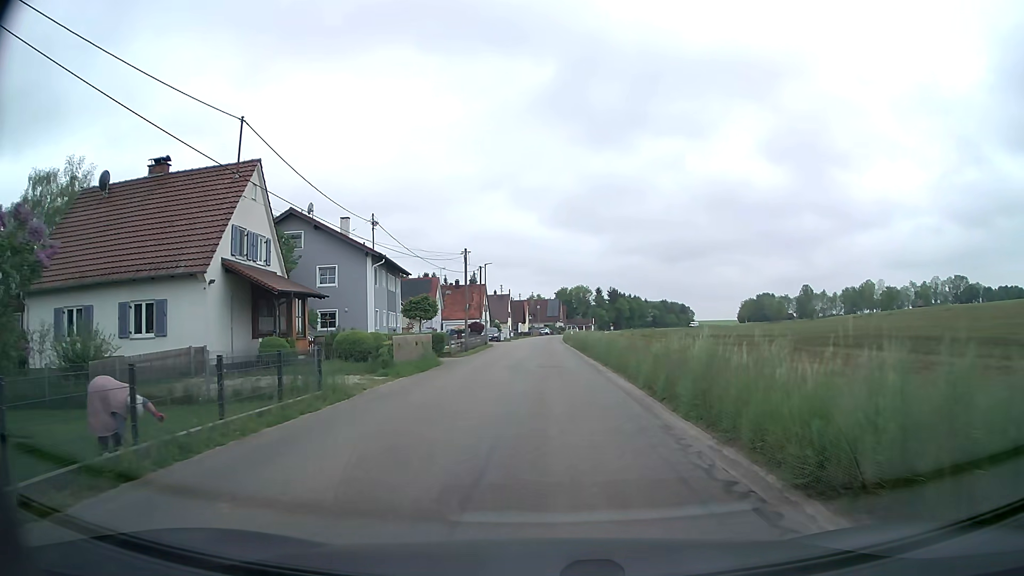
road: tertiary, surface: asphalt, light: Day
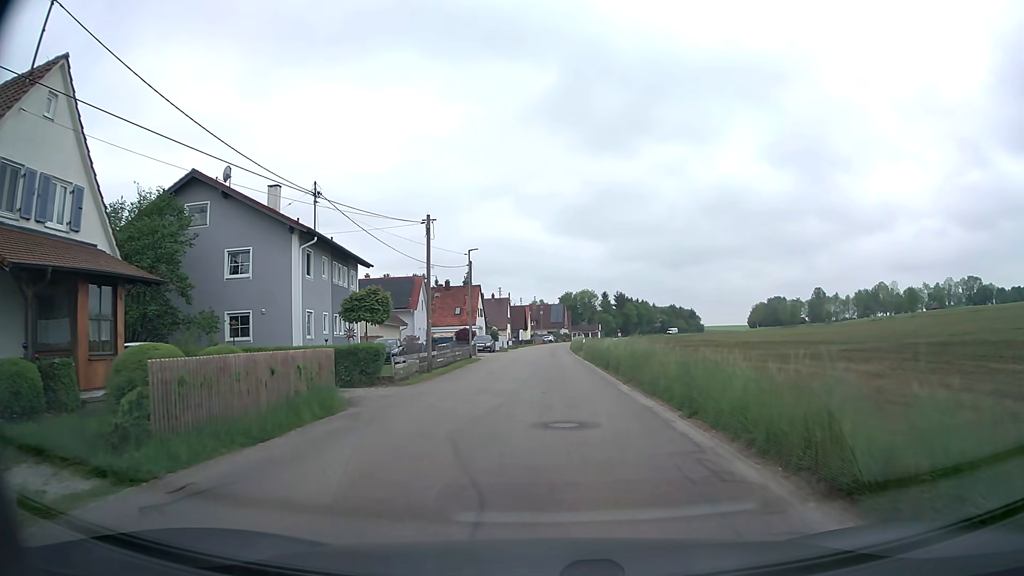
(+0.1, +13.3) m; 0°
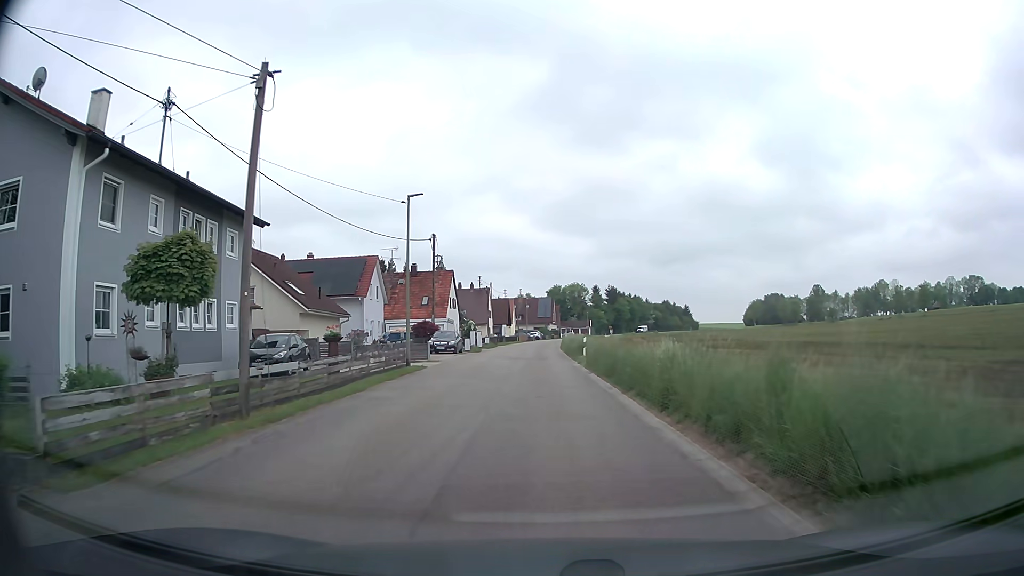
(+0.2, +14.7) m; +1°
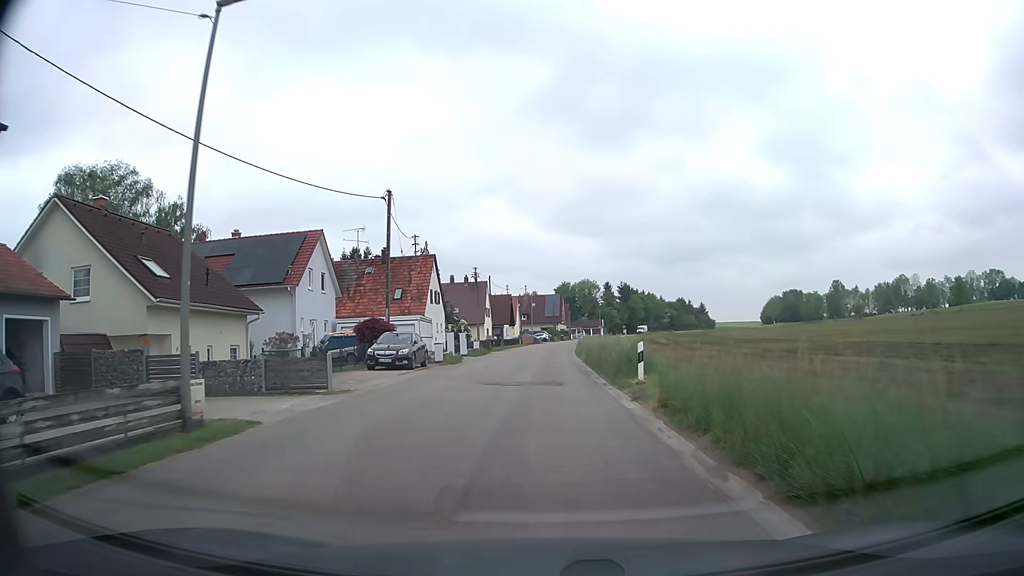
(-0.1, +16.3) m; 0°
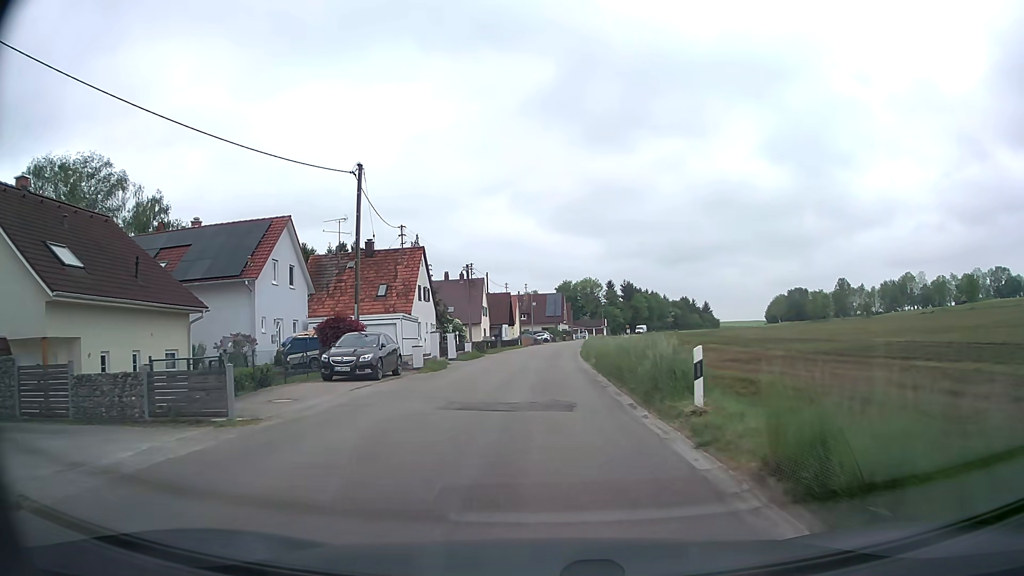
(0.0, +5.6) m; 0°
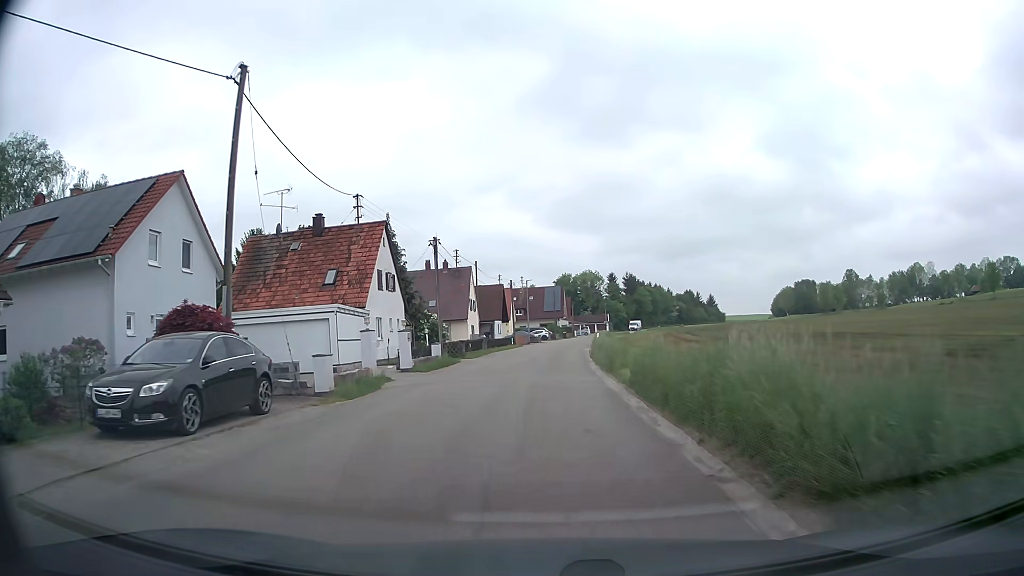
(0.0, +11.5) m; 0°
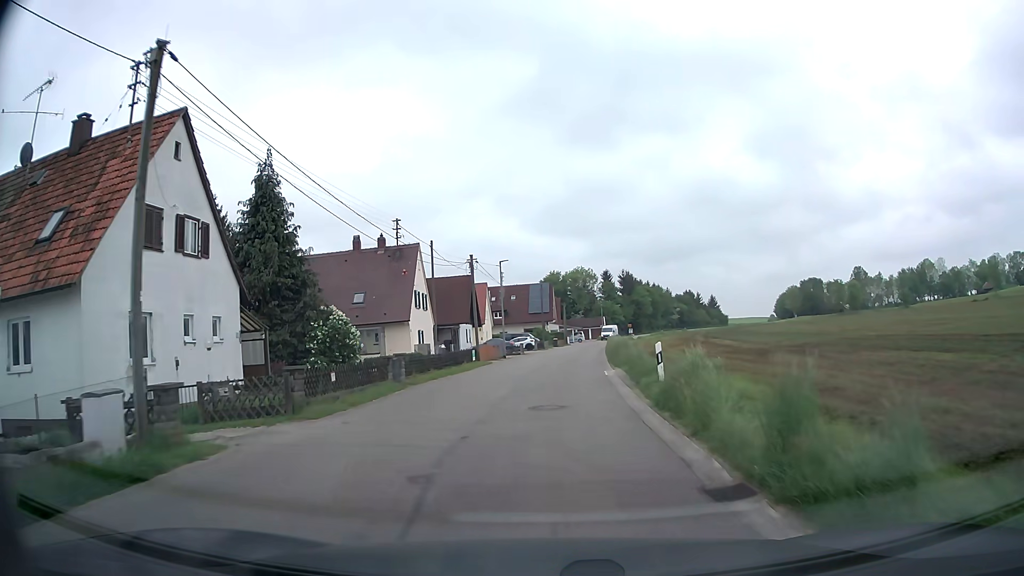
(+0.4, +22.6) m; +2°
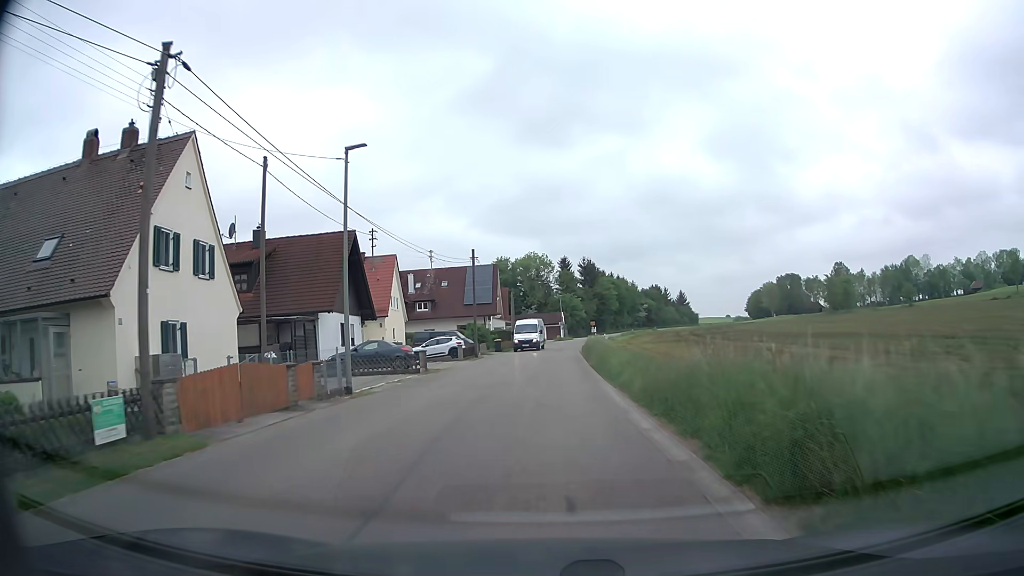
(+0.7, +27.0) m; +4°
(0, +10) (0, +20) (+1, +30) (+1, +40) (+1, +50) (+2, +60) (+3, +70) (+5, +80) (+7, +90) (+9, +99) m
